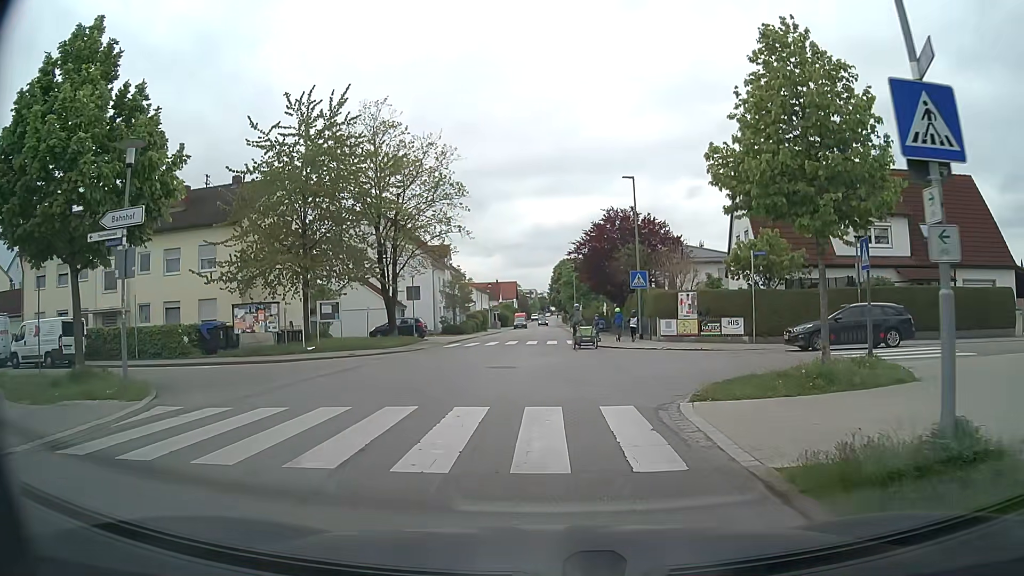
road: unclassified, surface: asphalt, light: Day
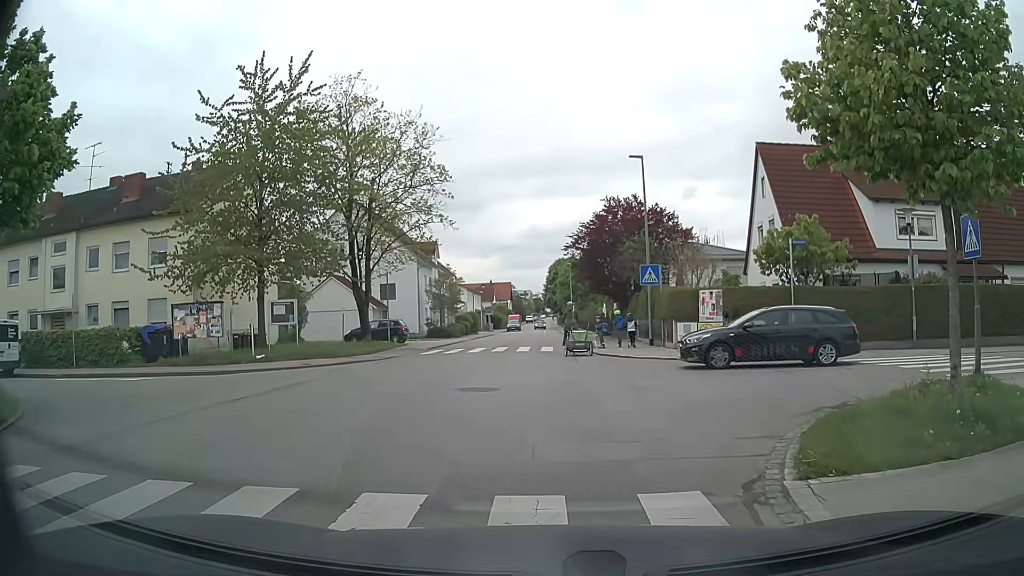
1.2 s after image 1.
(0.0, +4.4) m; +1°
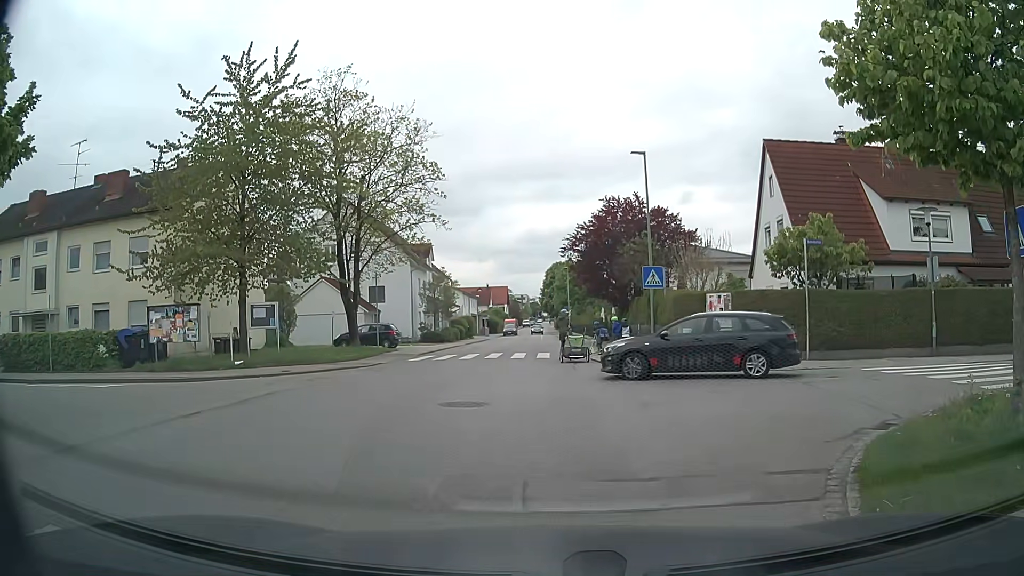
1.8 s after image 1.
(0.0, +1.4) m; -1°
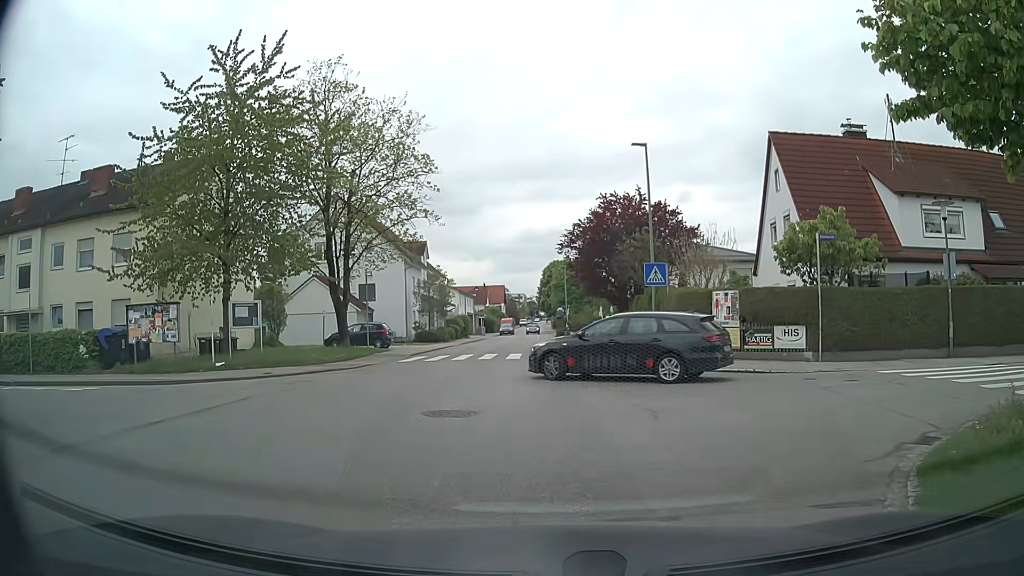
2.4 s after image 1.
(0.0, +1.1) m; 0°
